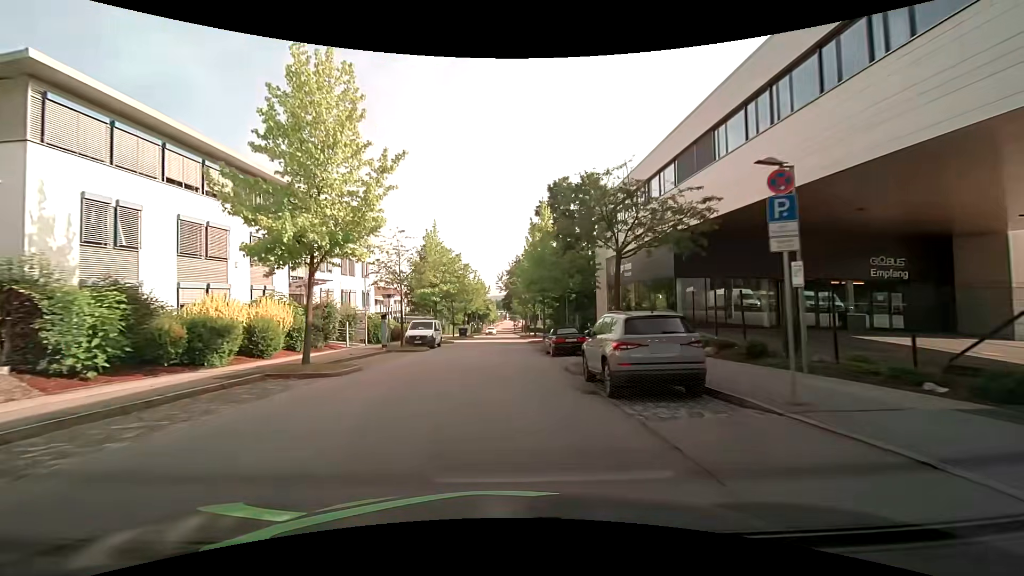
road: residential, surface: asphalt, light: Day
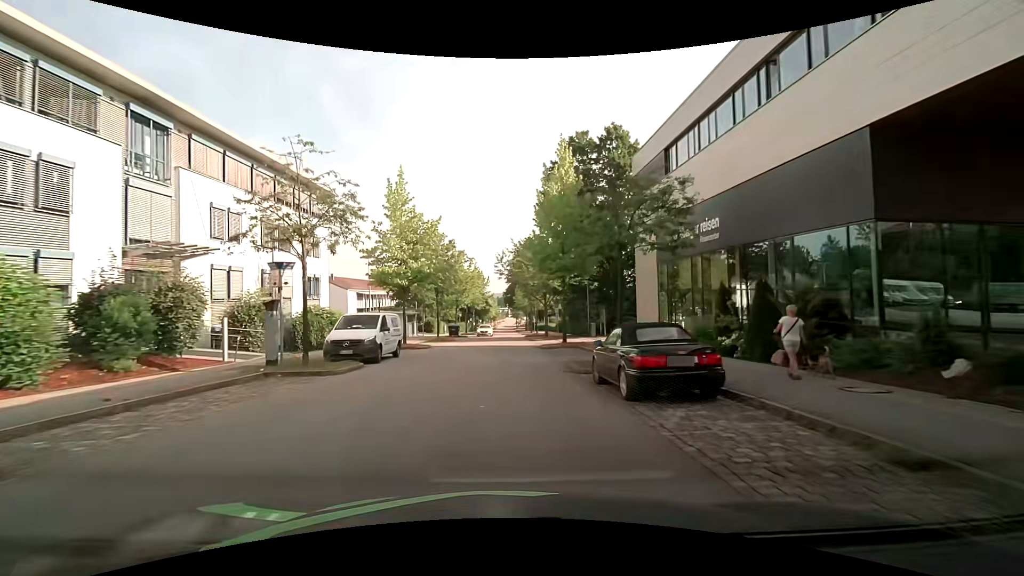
(-0.1, +14.2) m; -1°
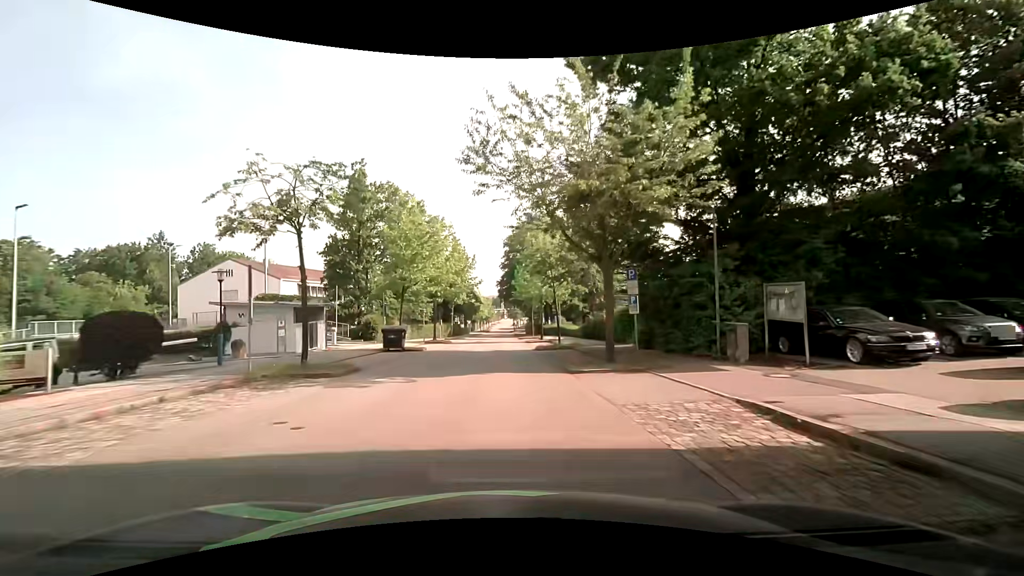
(+0.3, +27.9) m; +1°
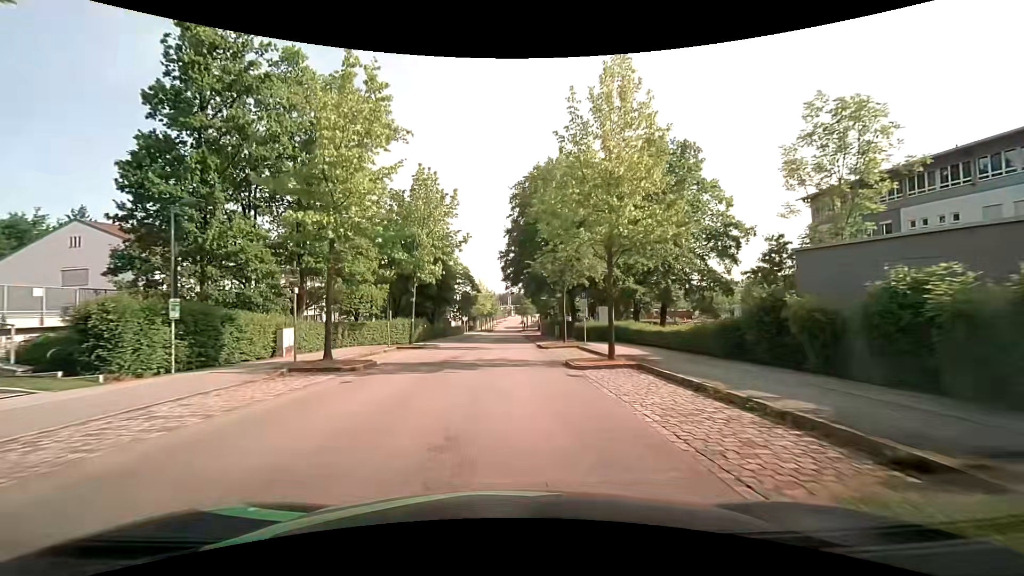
(-0.1, +27.1) m; -1°
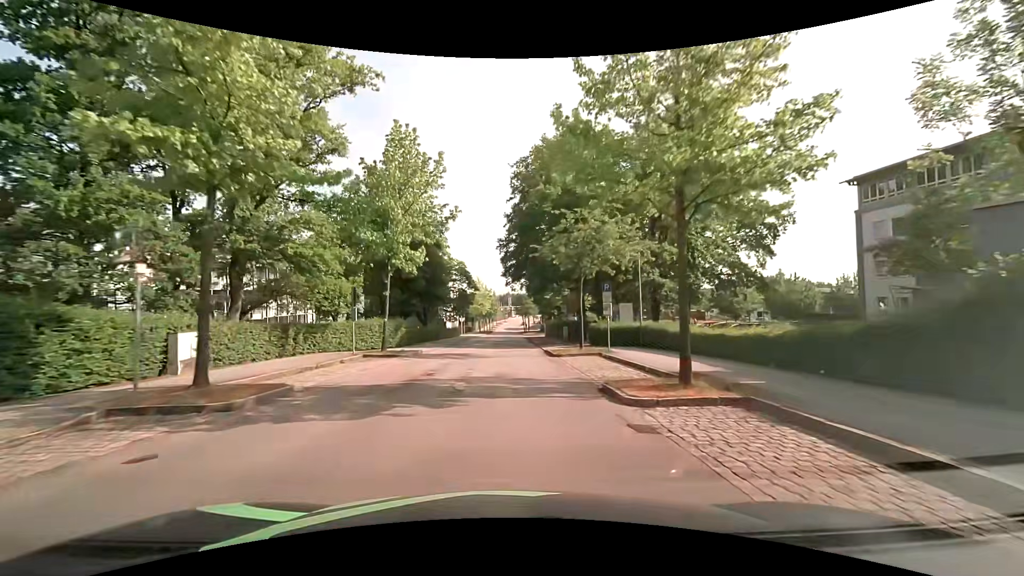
(0.0, +6.9) m; 0°
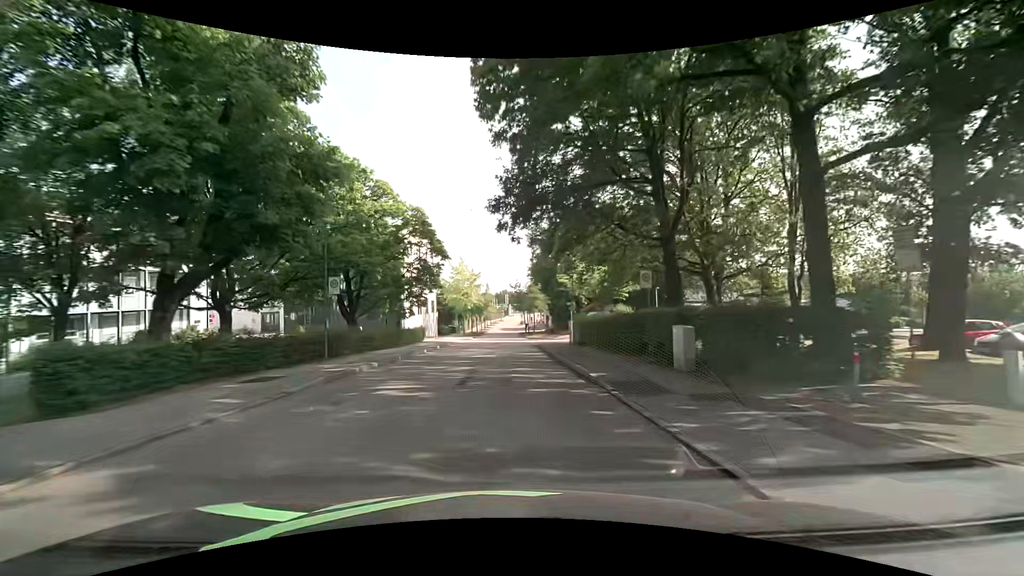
(-0.1, +28.7) m; 0°
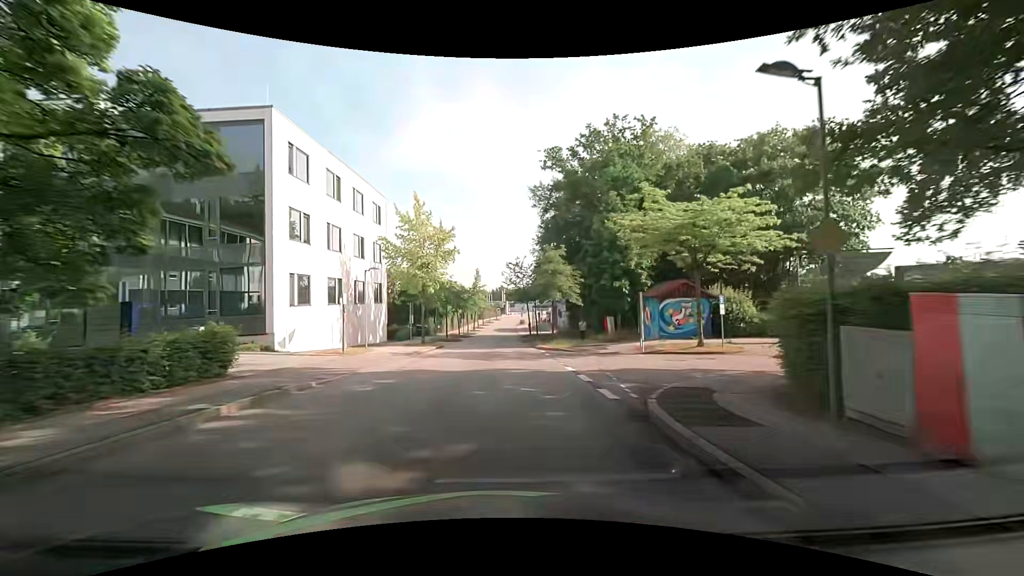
(0.0, +29.6) m; 0°
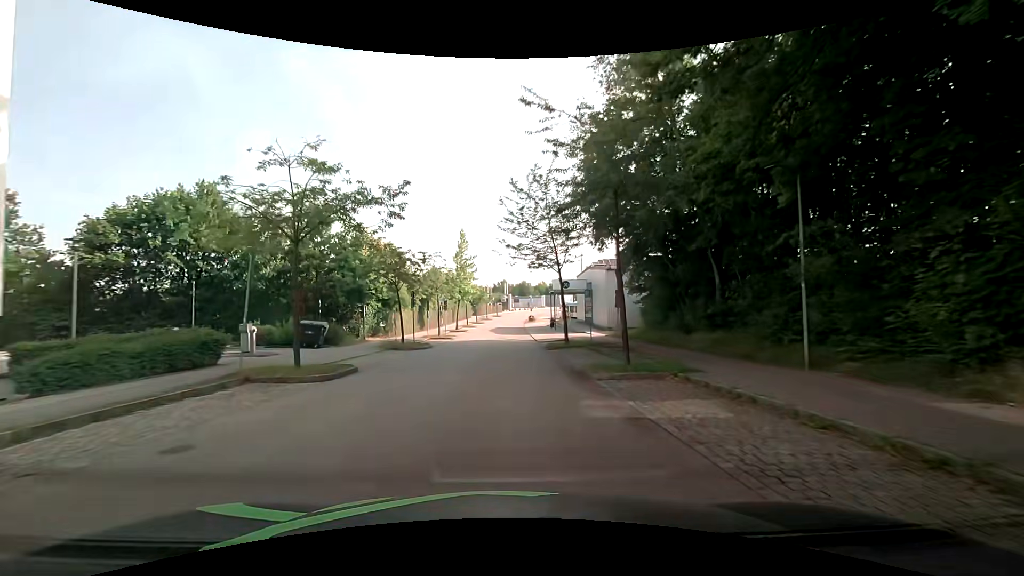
(-0.1, +36.1) m; 0°
(0, +10) (0, +20) (0, +30) (0, +40) (0, +50) (+1, +60) (+1, +70) (+1, +80) (+1, +90) (+2, +100) m
